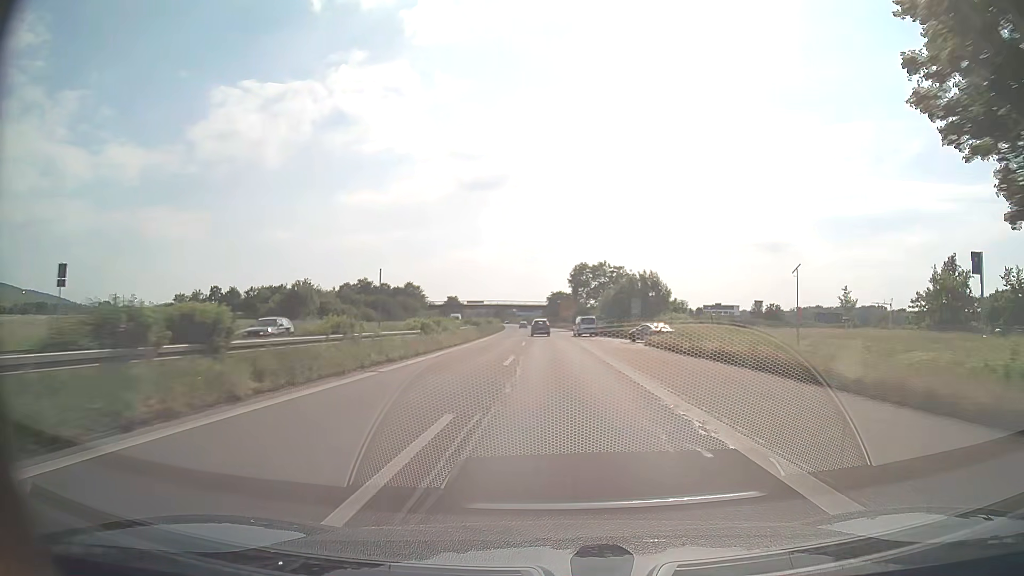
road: trunk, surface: asphalt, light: Day
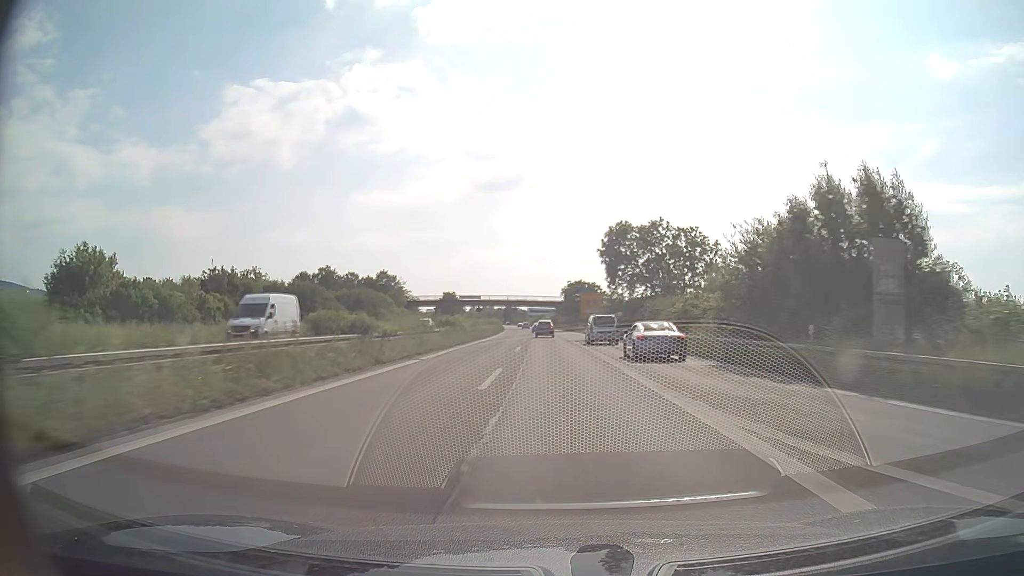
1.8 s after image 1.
(-0.5, +44.3) m; -1°
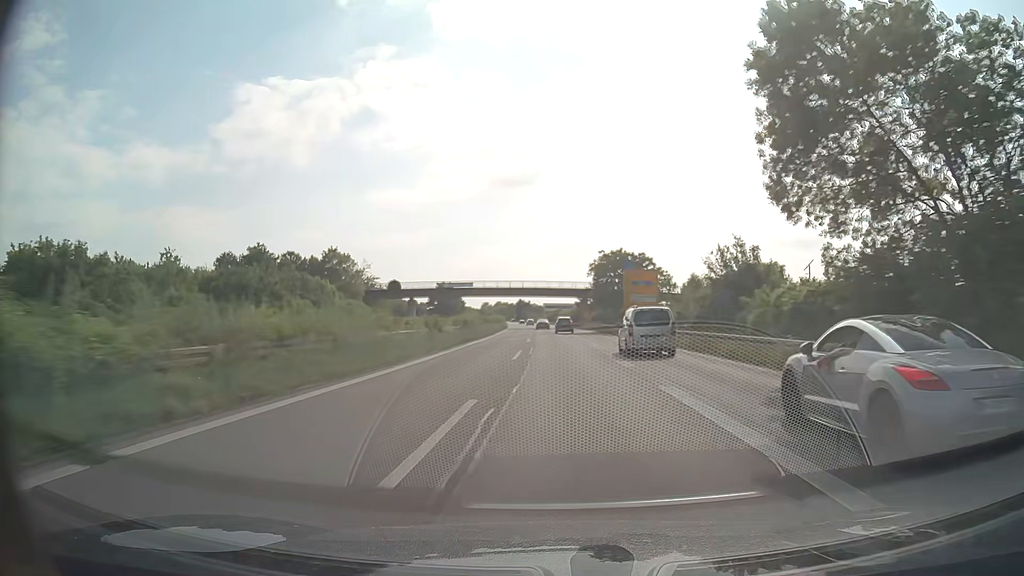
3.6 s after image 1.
(-0.6, +43.6) m; -2°
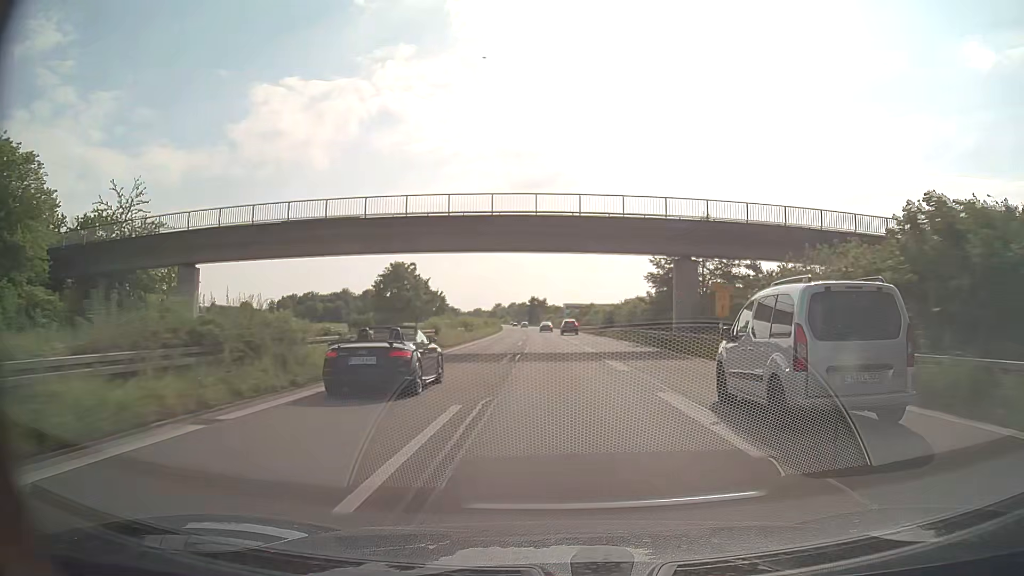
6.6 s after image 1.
(-0.8, +73.0) m; -2°
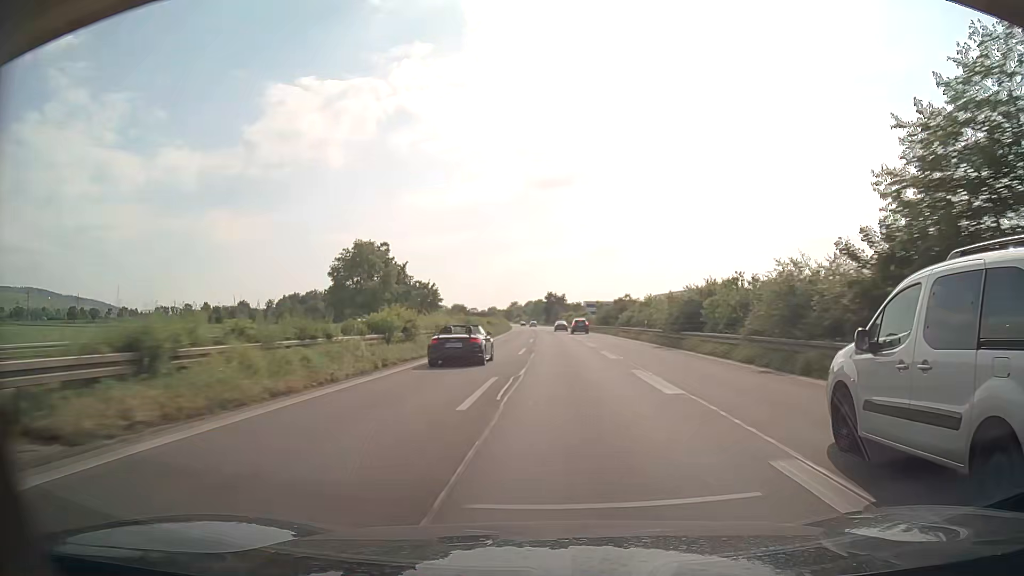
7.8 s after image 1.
(-0.4, +30.4) m; -2°
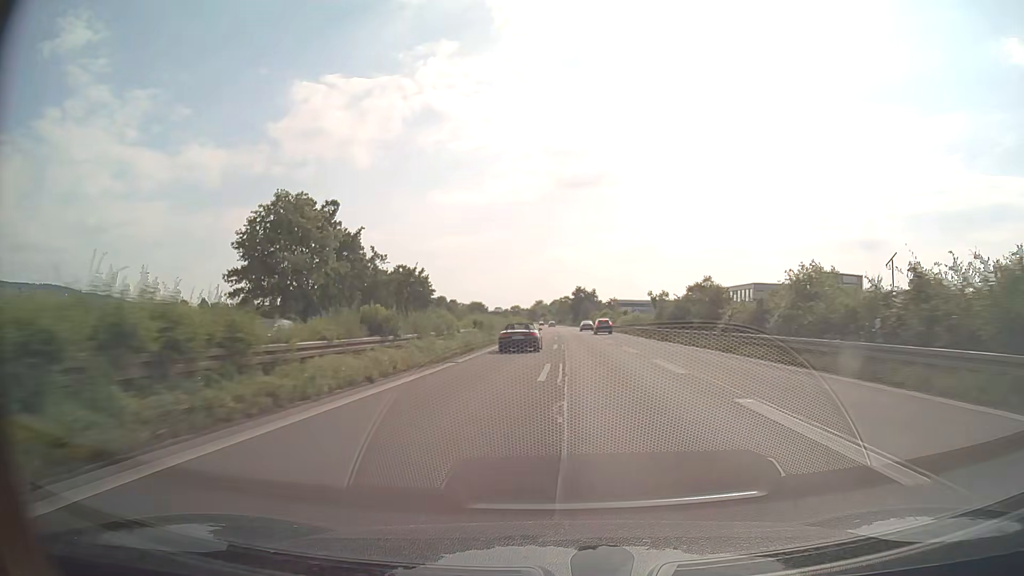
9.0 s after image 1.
(-0.6, +31.0) m; -2°
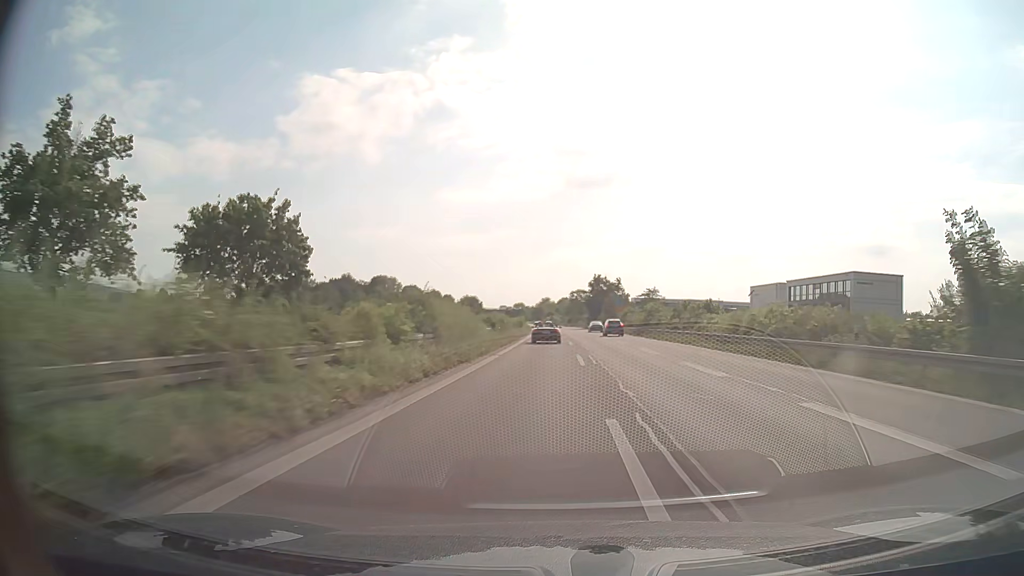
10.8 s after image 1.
(-0.6, +48.3) m; -1°
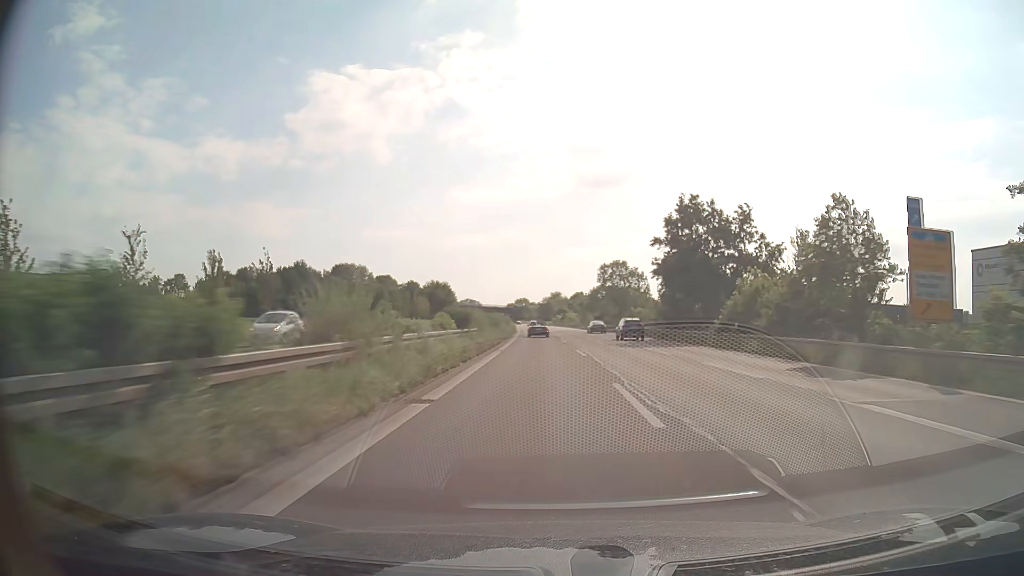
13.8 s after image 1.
(-0.4, +84.8) m; -1°
(0, +10) (0, +20) (0, +30) (0, +40) (0, +50) (0, +60) (0, +70) (0, +80) (0, +90) (-1, +100) m
